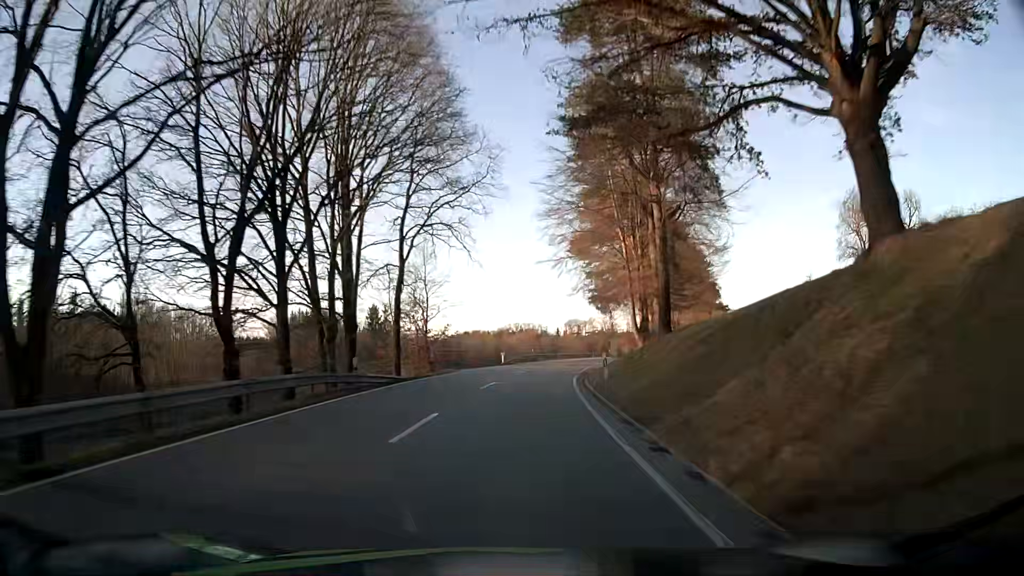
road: secondary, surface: asphalt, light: Day
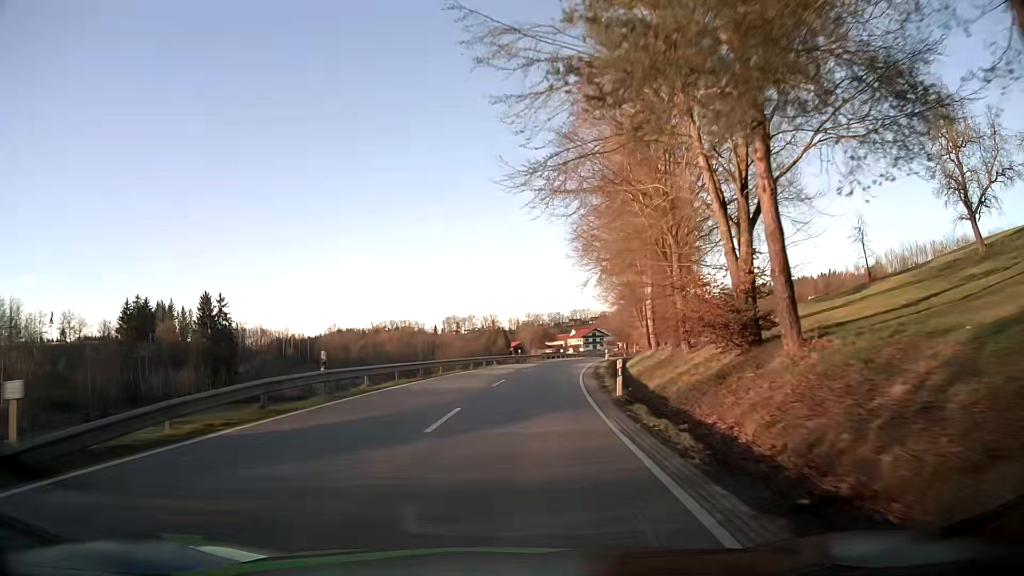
(+3.9, +46.5) m; +10°
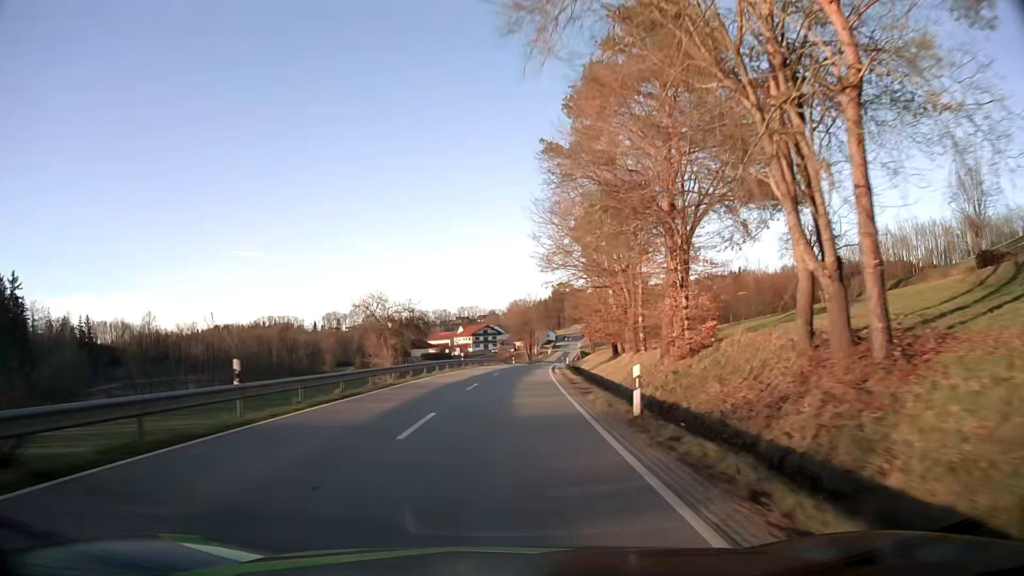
(+4.6, +48.0) m; +10°
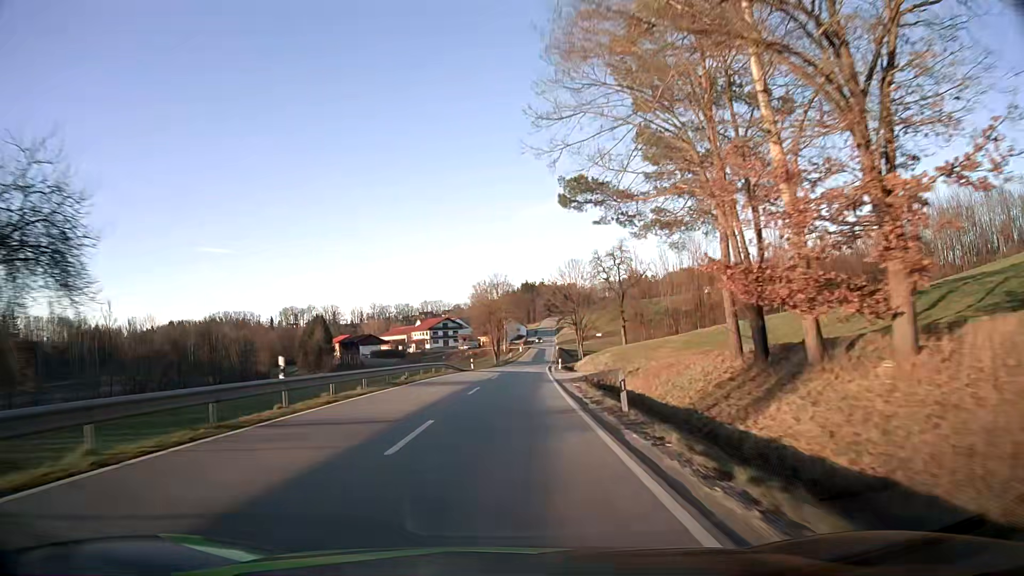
(+1.1, +37.6) m; +3°
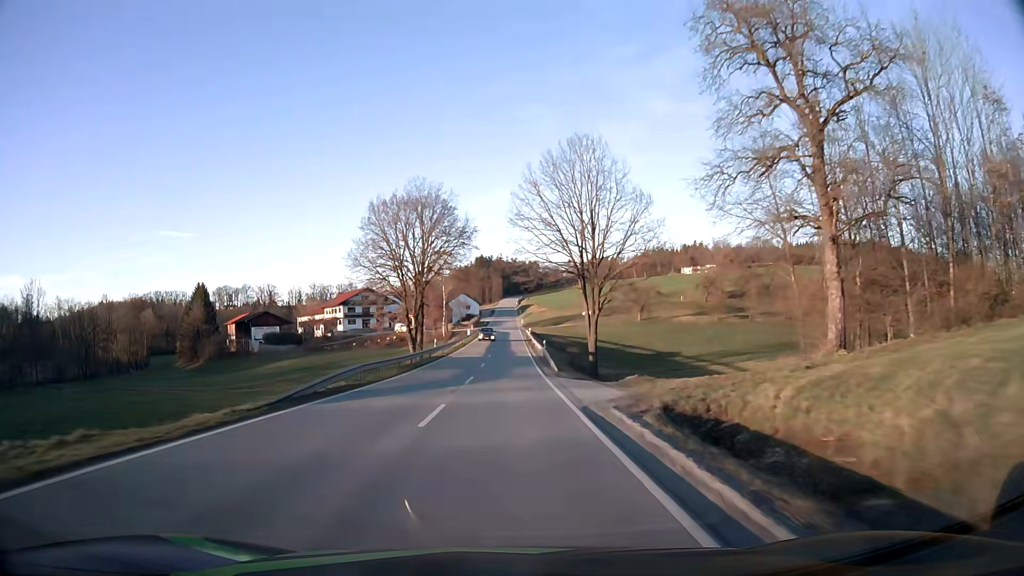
(+2.4, +65.5) m; +4°
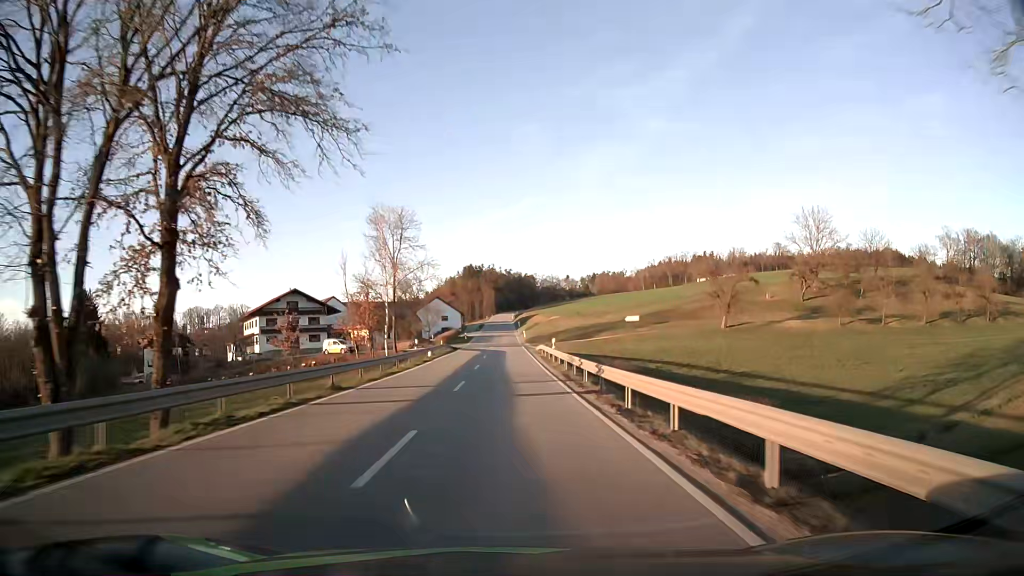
(+0.2, +52.8) m; 0°
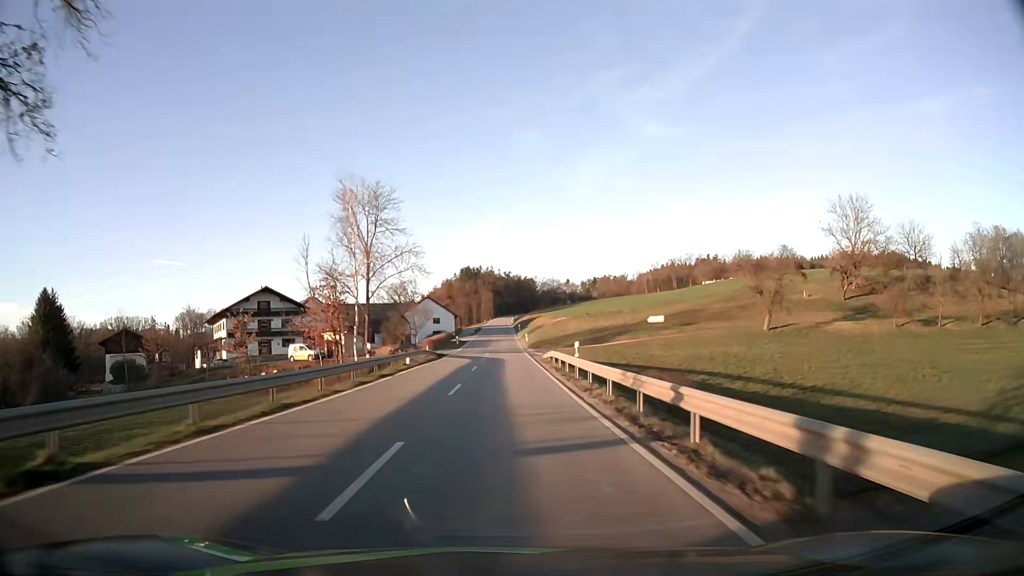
(0.0, +13.2) m; 0°
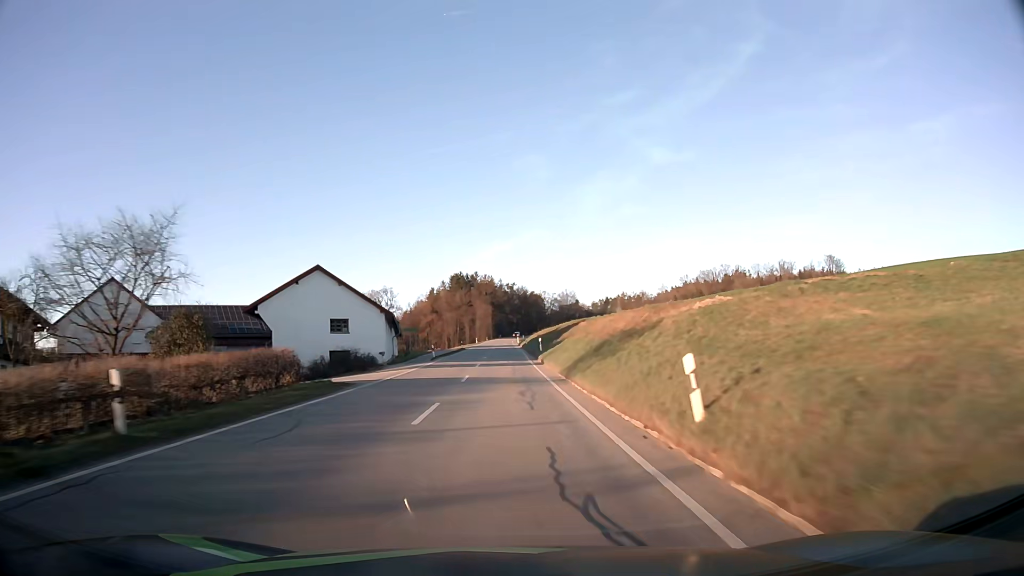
(+0.1, +66.2) m; 0°
(0, +10) (0, +20) (0, +30) (0, +40) (0, +50) (0, +60) (0, +70) (0, +80) (0, +90) (0, +100) m
